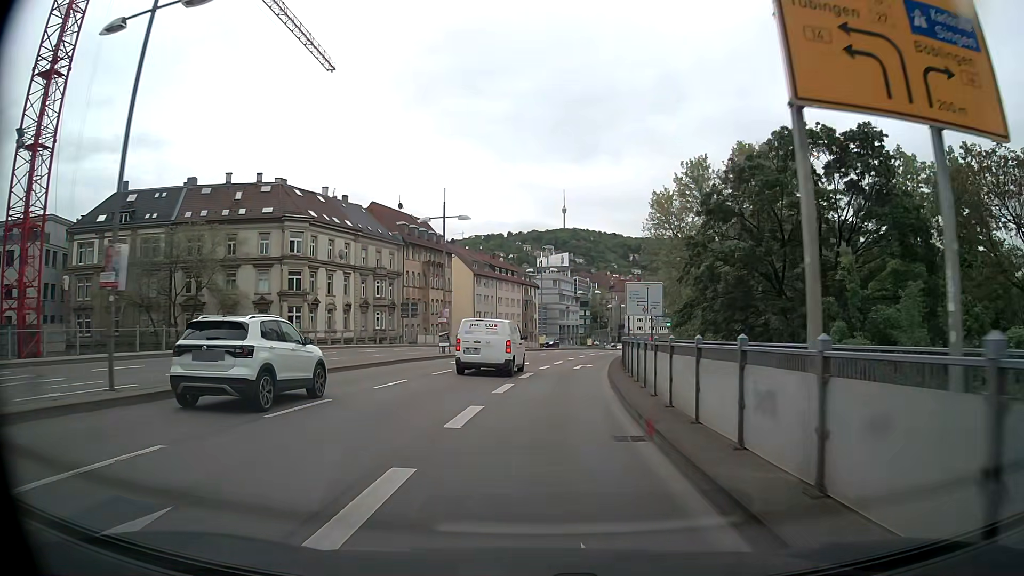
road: primary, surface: asphalt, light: Day
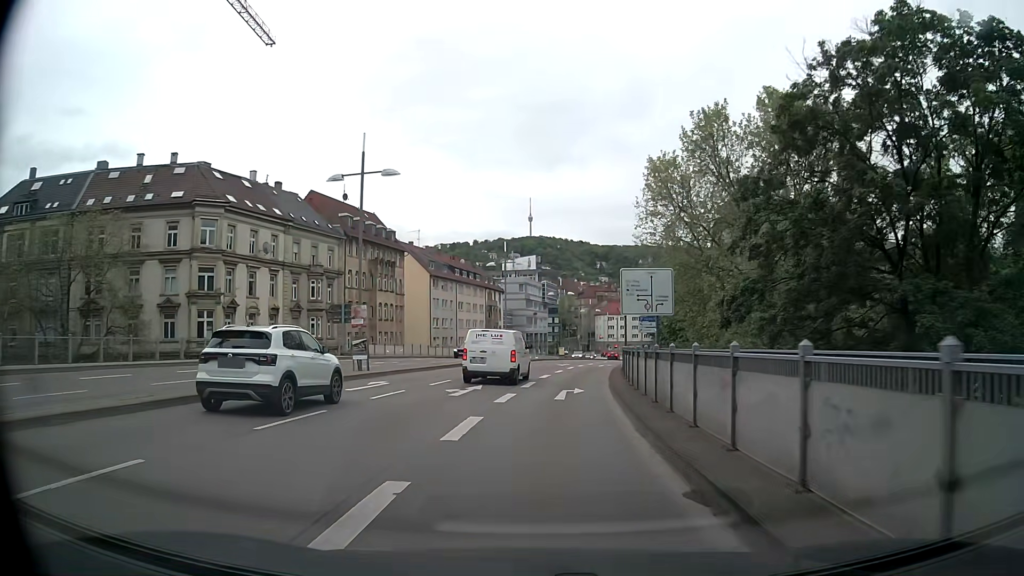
(+0.1, +12.3) m; +2°
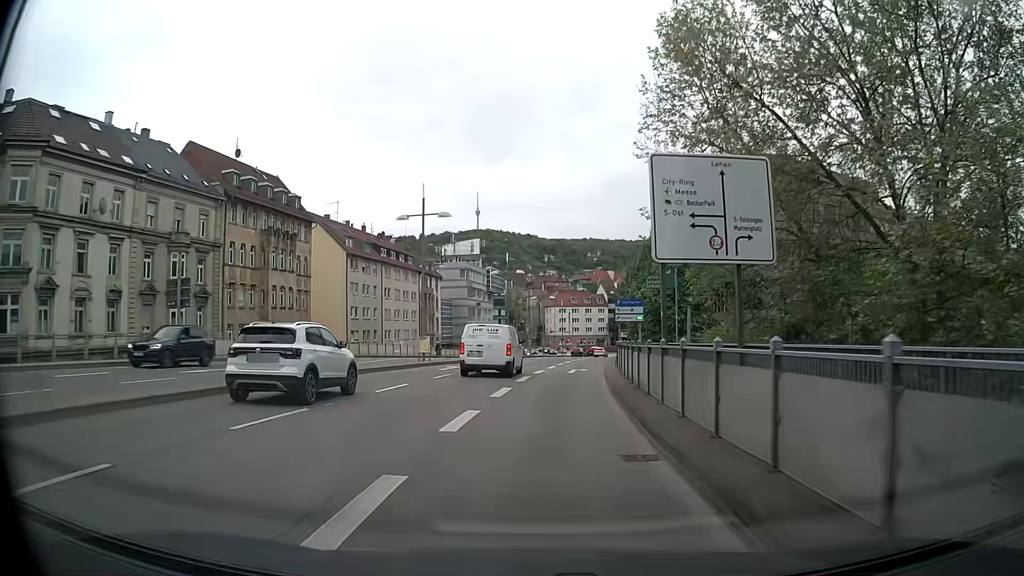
(+0.9, +18.5) m; +5°
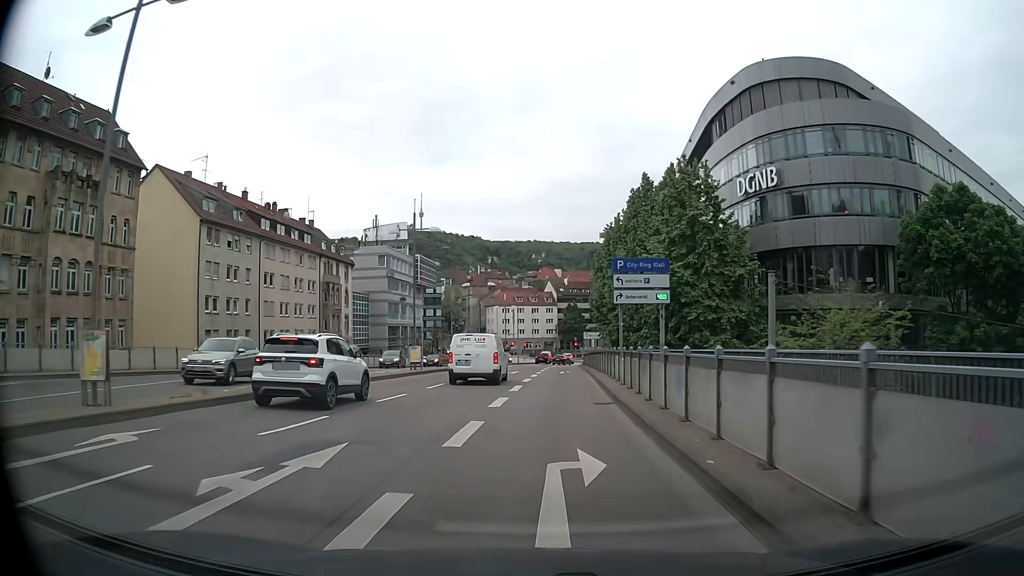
(+0.9, +24.7) m; +5°
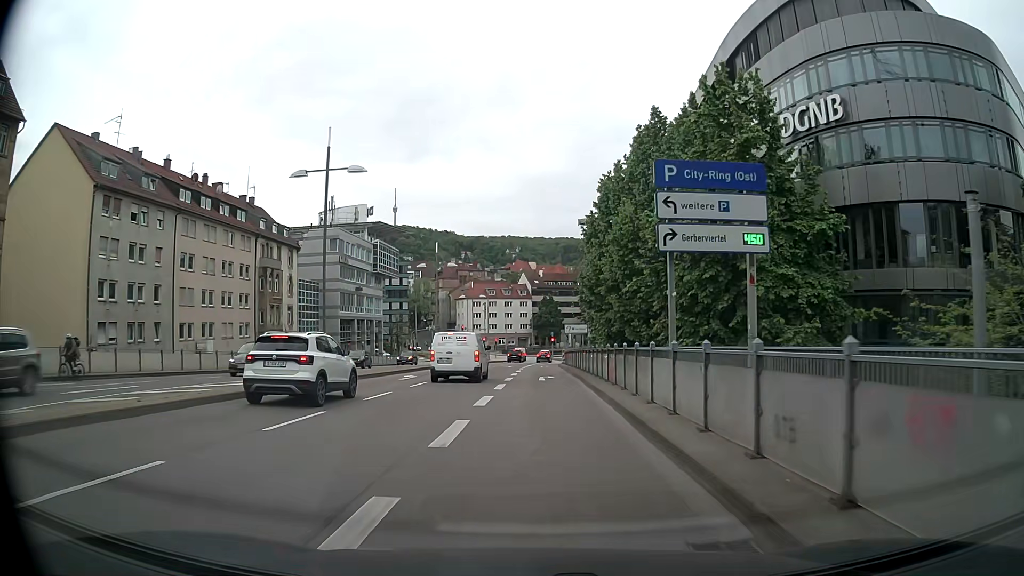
(+0.2, +12.3) m; +2°
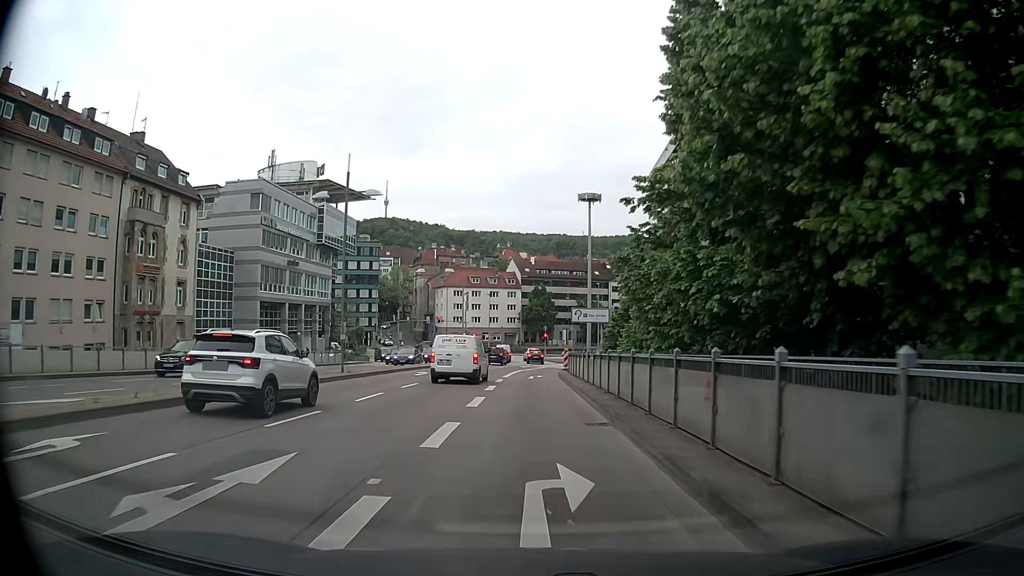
(+0.3, +23.8) m; +1°
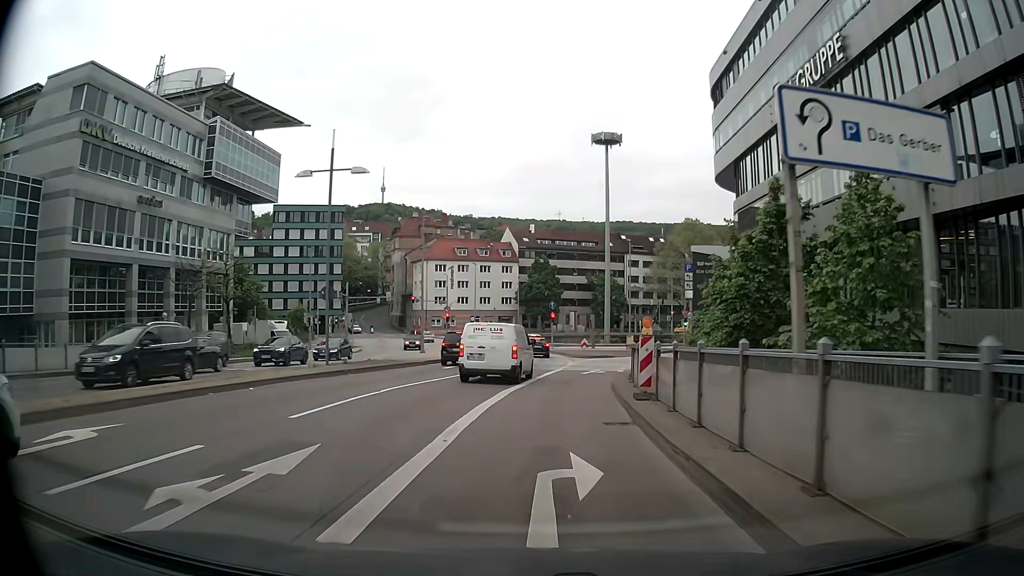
(0.0, +29.9) m; 0°
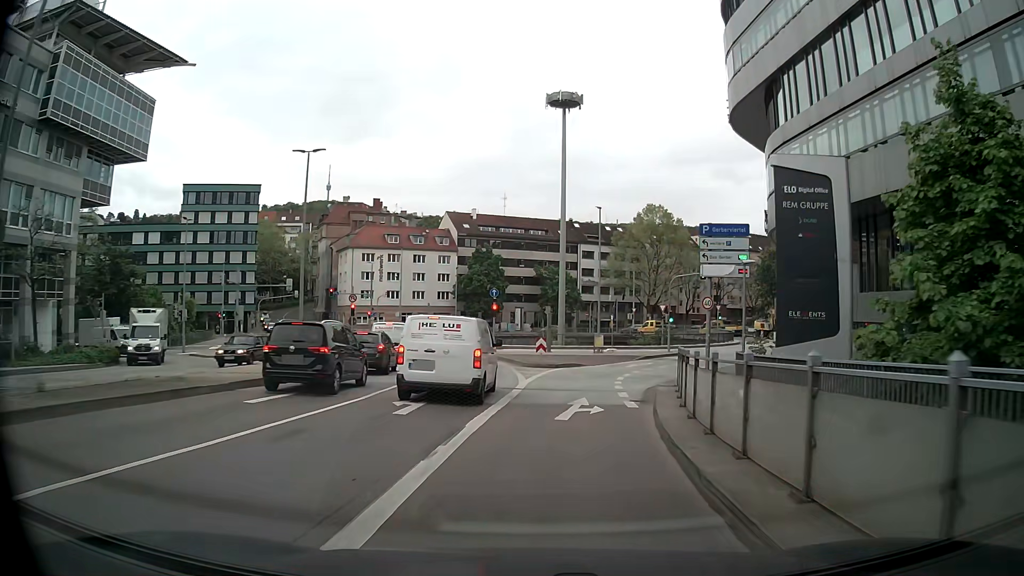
(+0.4, +16.6) m; +4°
